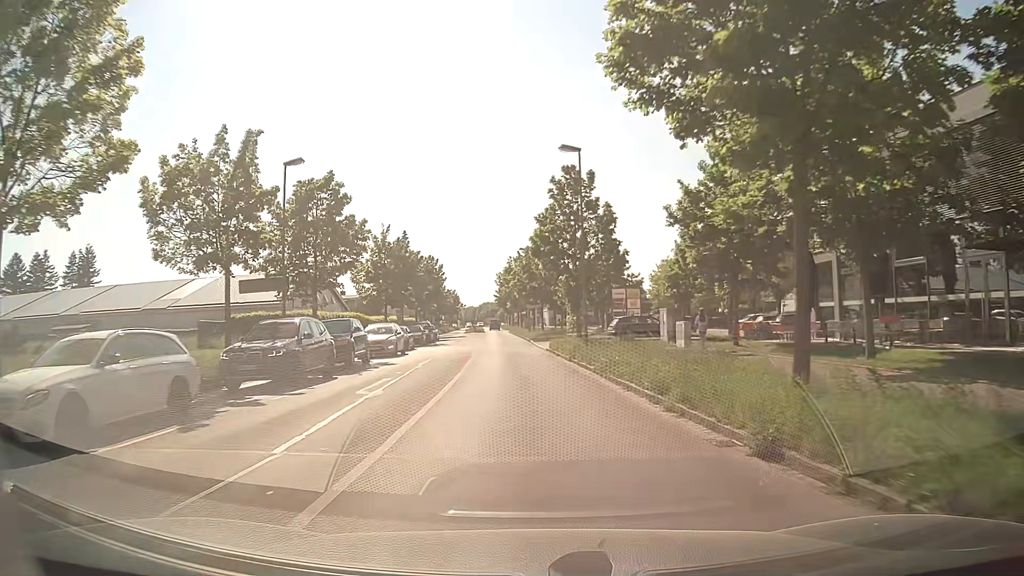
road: tertiary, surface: asphalt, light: Day
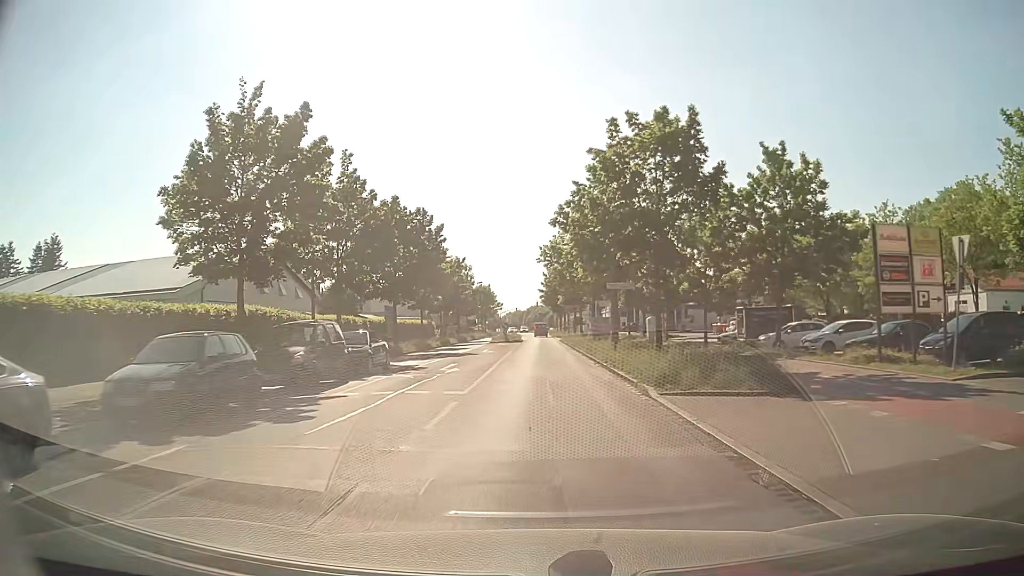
(-1.3, +34.6) m; -4°
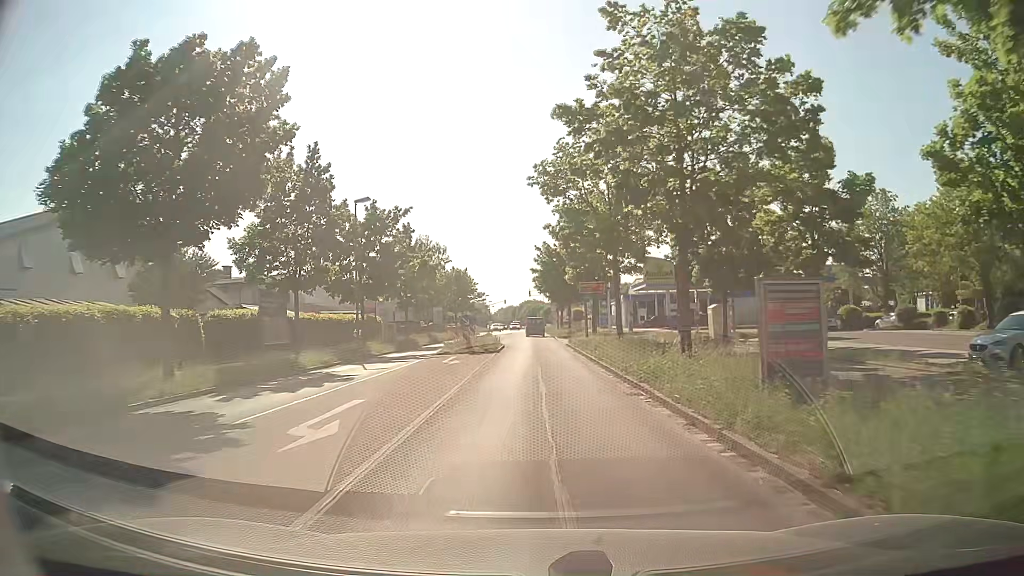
(+0.3, +27.1) m; +1°
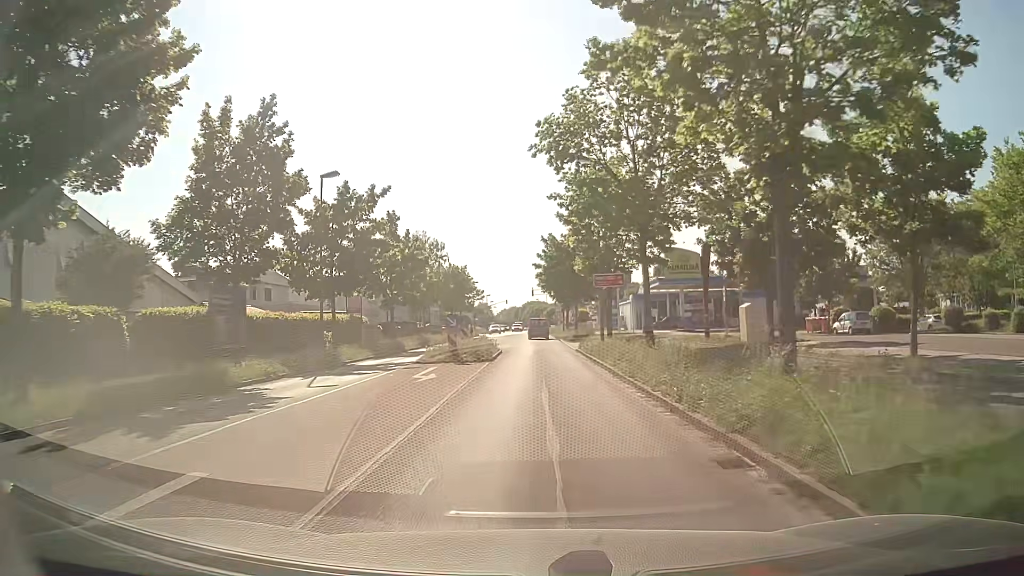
(0.0, +6.0) m; -1°
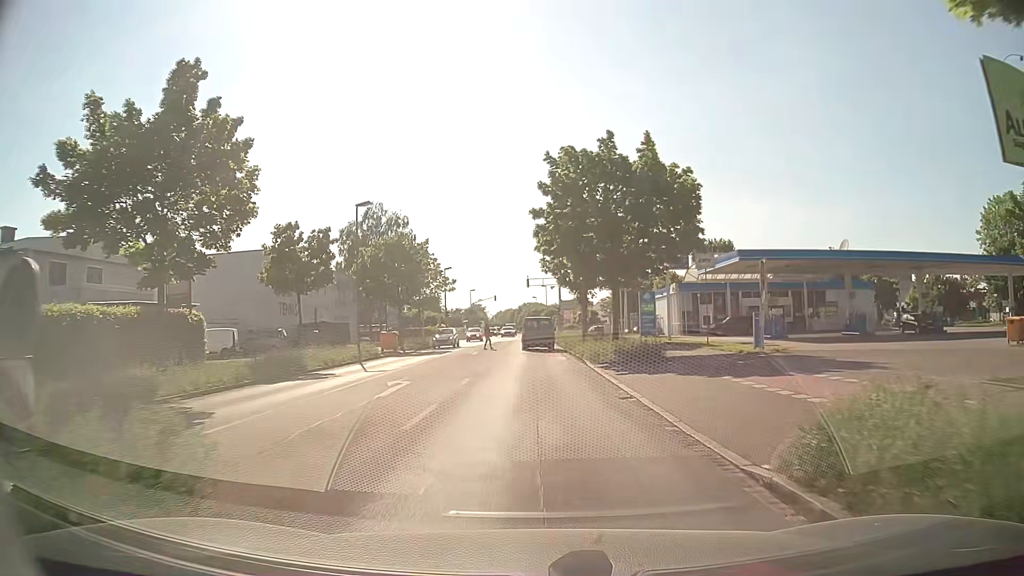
(+0.2, +28.0) m; 0°
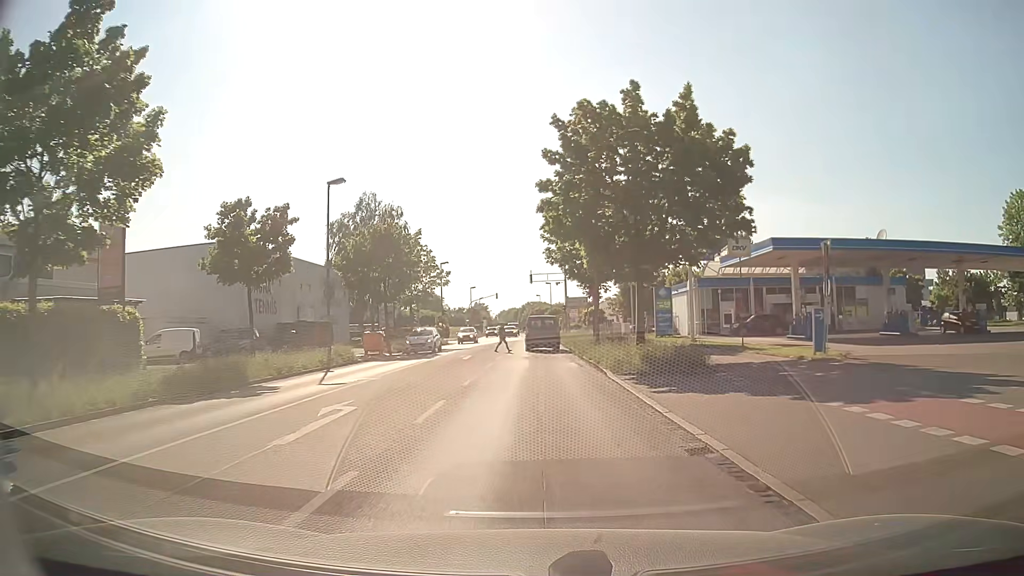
(0.0, +5.4) m; 0°
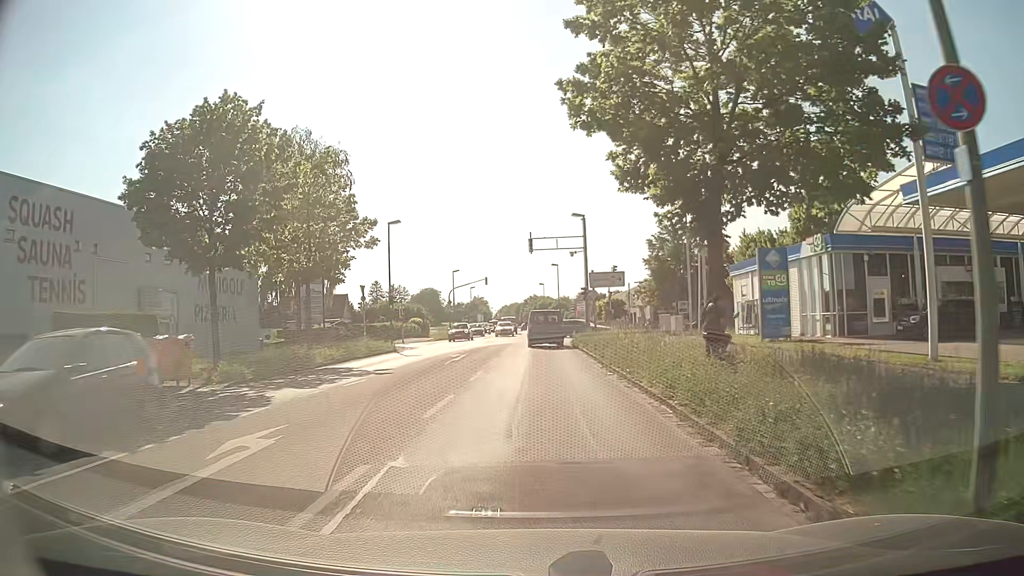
(0.0, +23.7) m; 0°
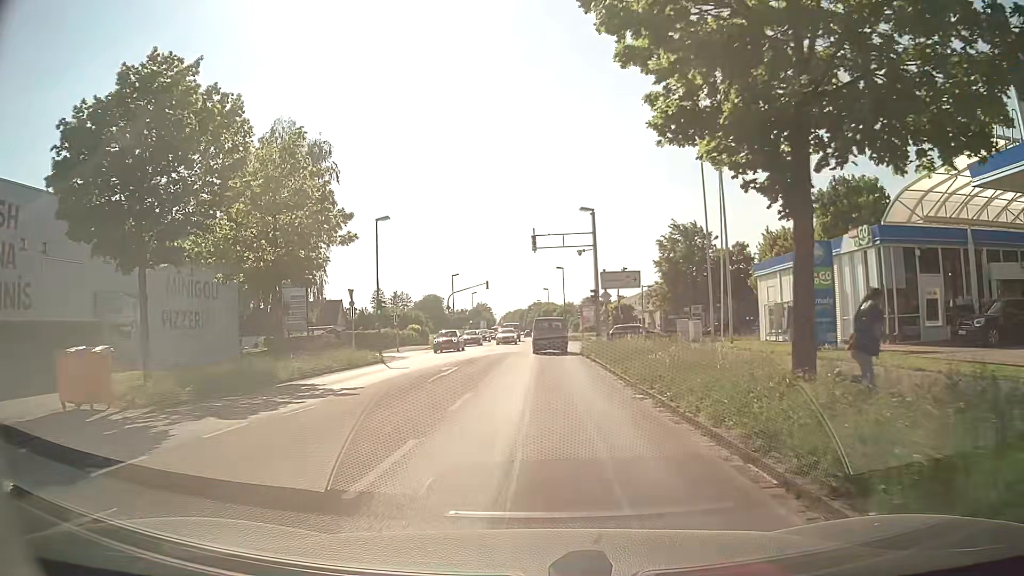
(0.0, +4.1) m; -1°
(0, +10) (0, +20) (0, +30) (+2, +40) (+8, +47) (+17, +50) (+27, +51) (+37, +52) (+47, +52) (+57, +52) m
